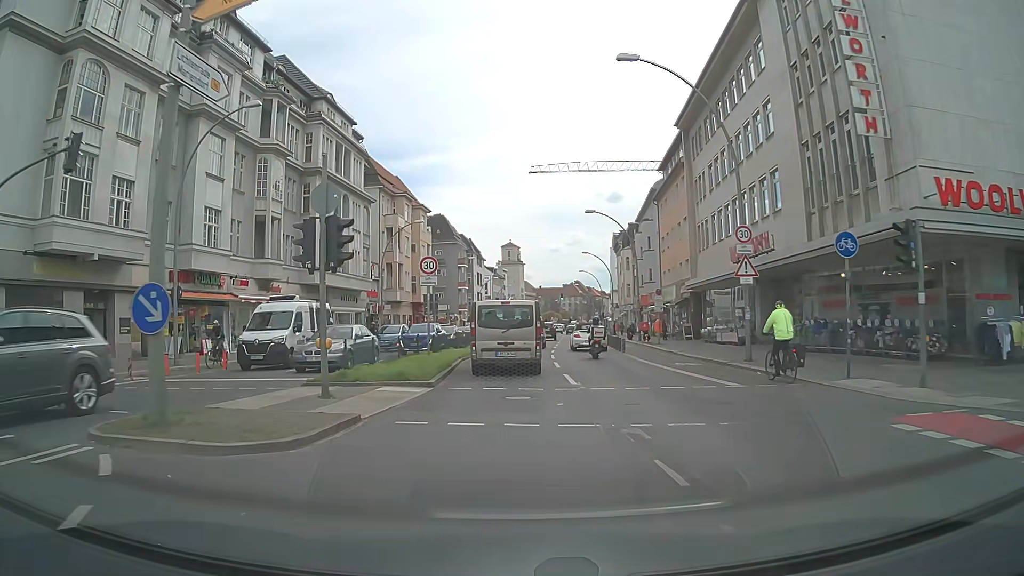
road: primary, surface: asphalt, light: Day
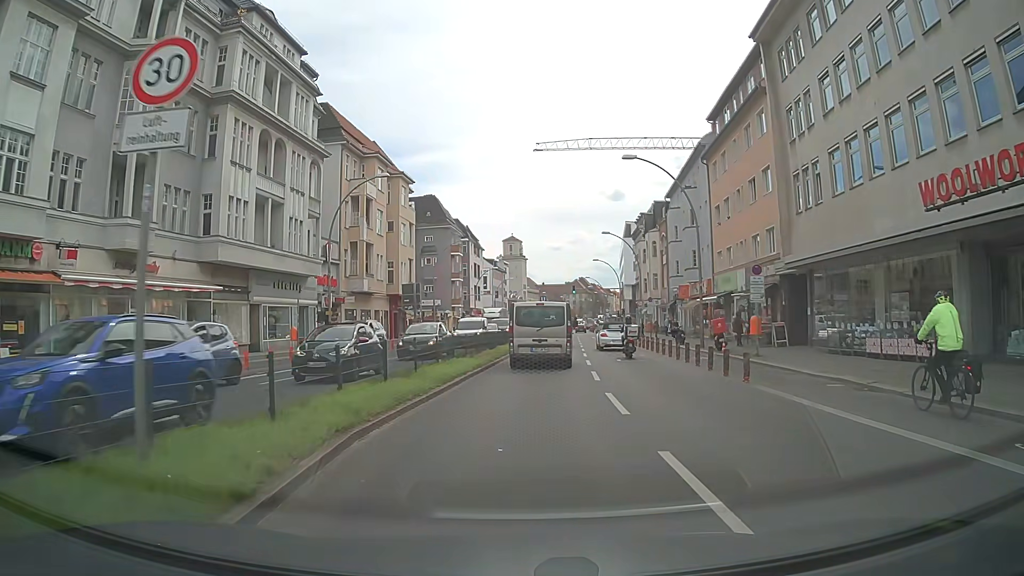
(-0.1, +17.1) m; 0°
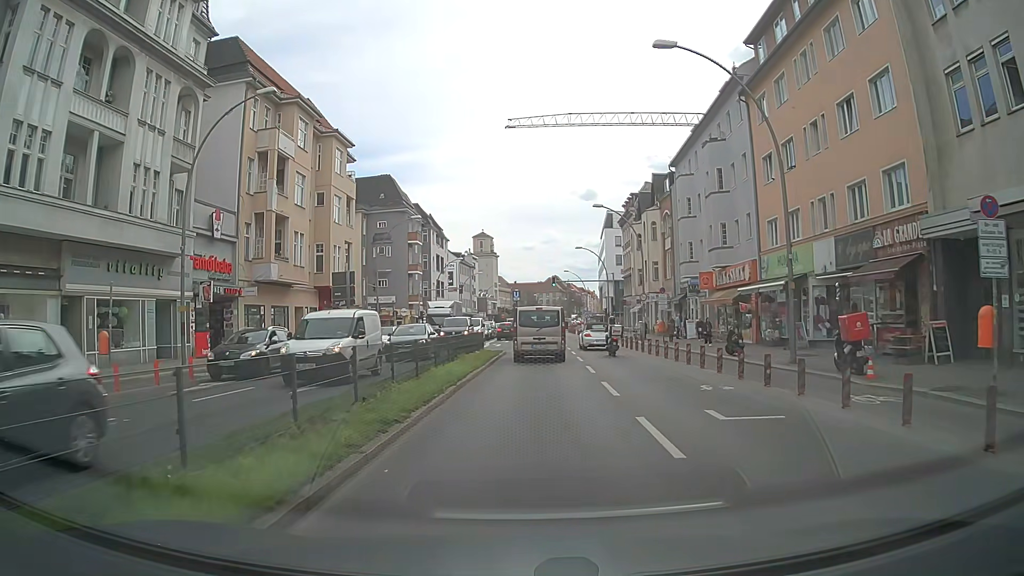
(+0.4, +15.3) m; +2°
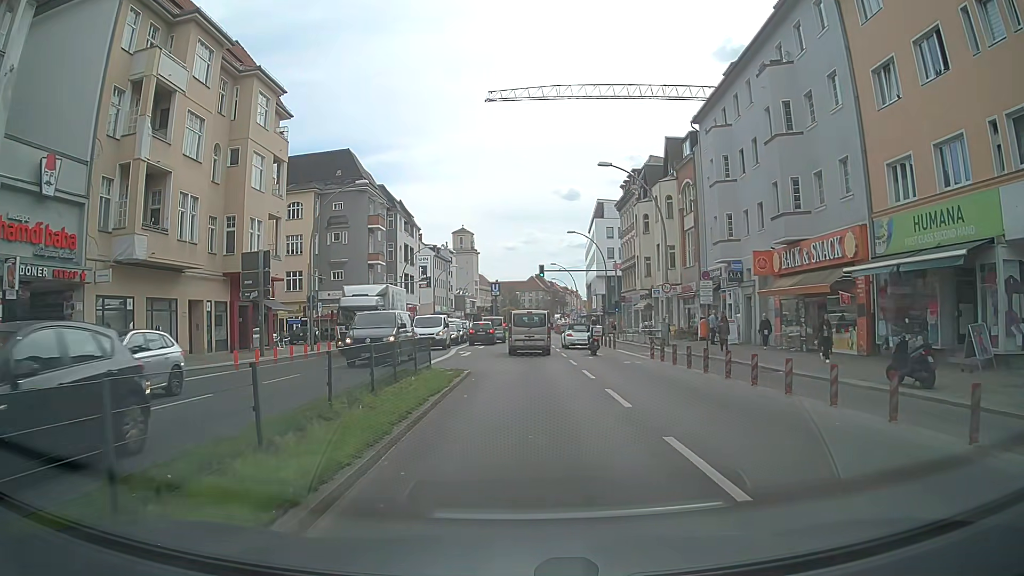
(+0.3, +13.7) m; +2°
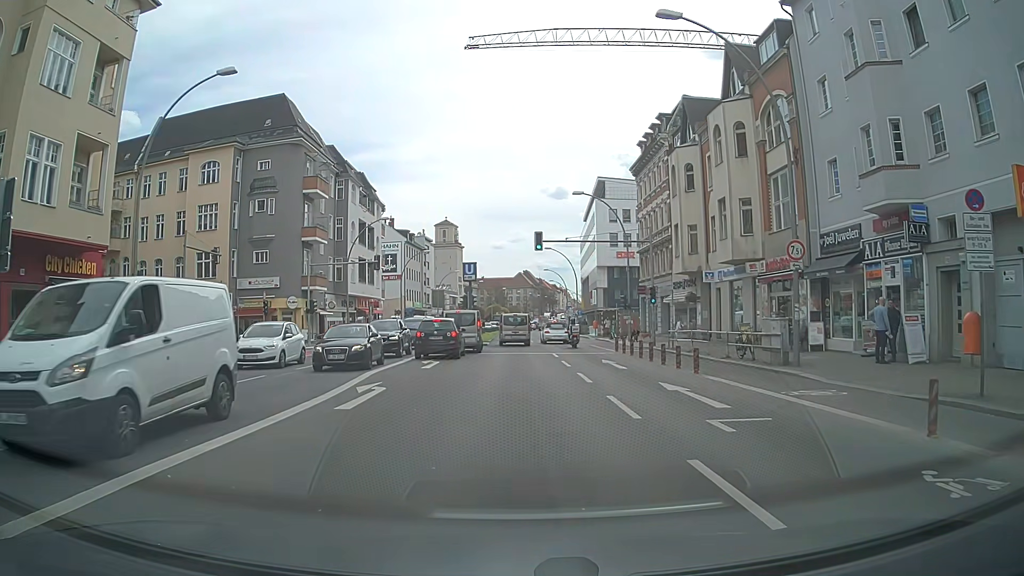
(-0.1, +19.3) m; 0°
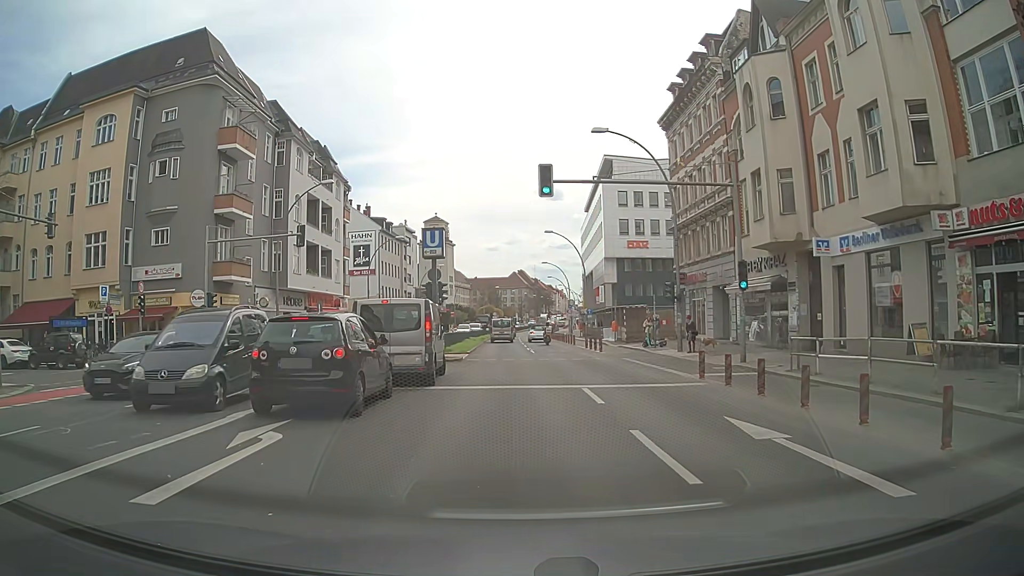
(+0.1, +15.9) m; +1°
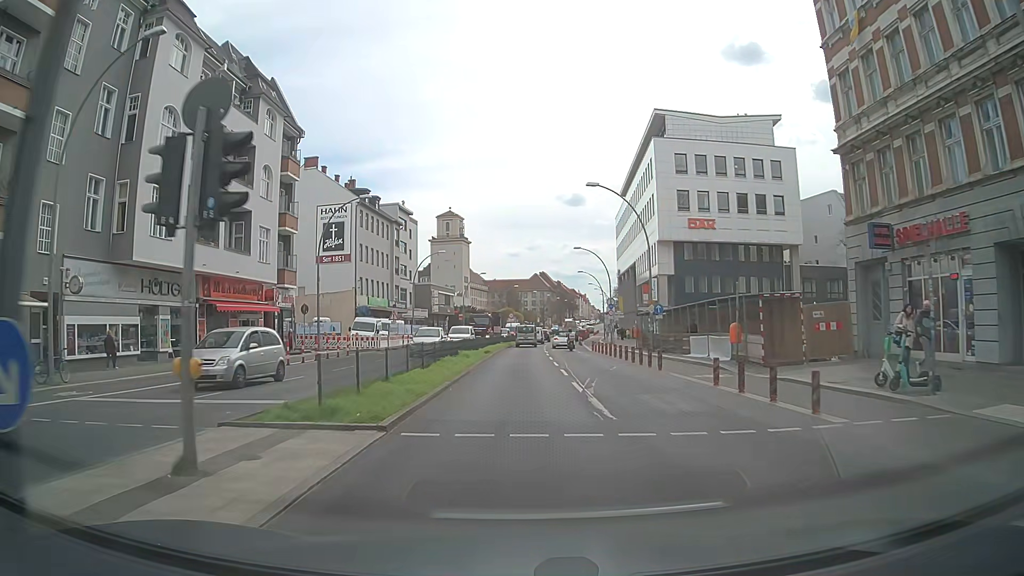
(-0.4, +24.6) m; -2°
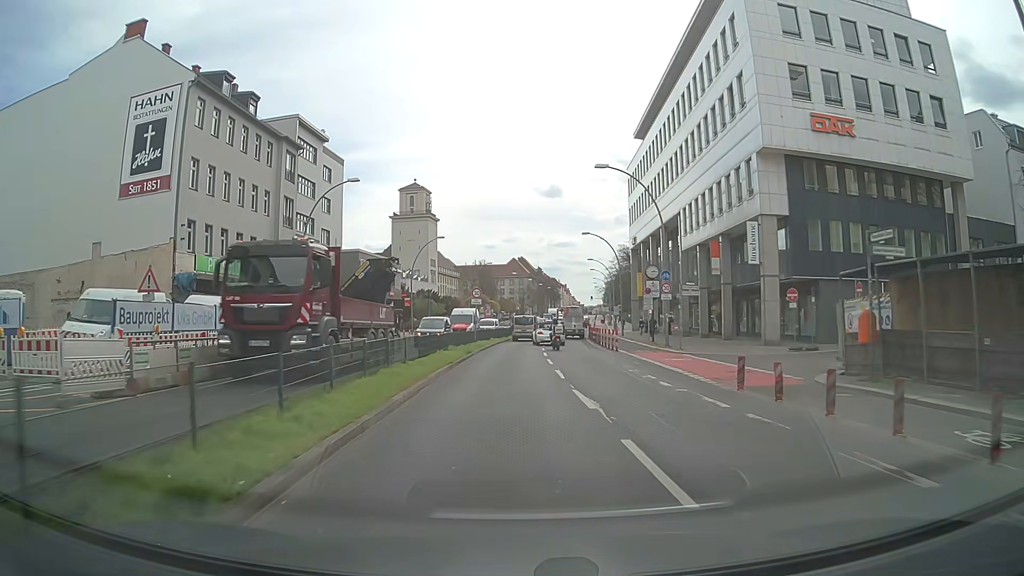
(+0.2, +34.3) m; +2°
(0, +10) (0, +20) (0, +30) (0, +40) (+1, +50) (+1, +60) (+2, +70) (+4, +80) (+6, +89) (+8, +99) m
